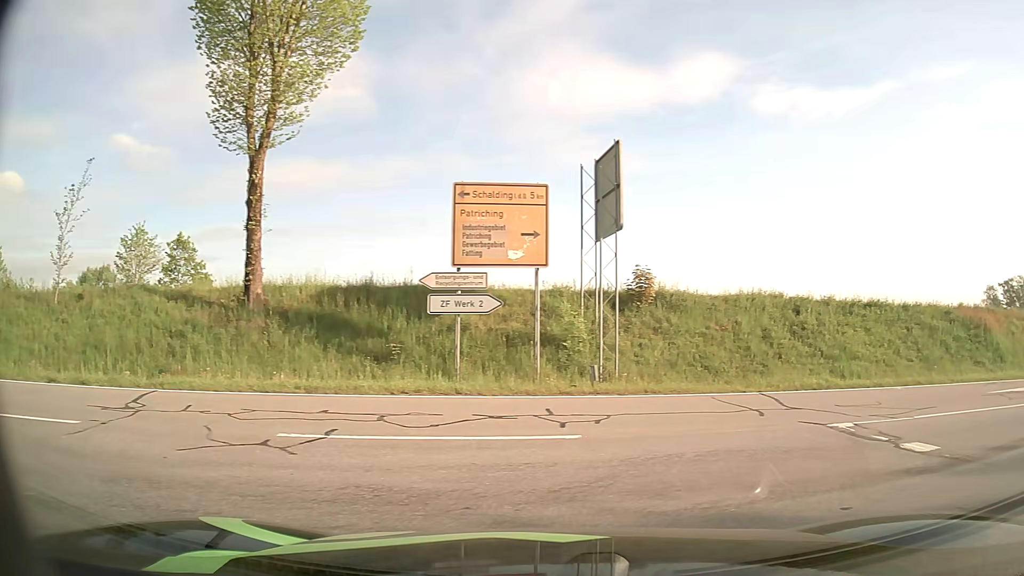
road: tertiary_link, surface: asphalt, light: Day
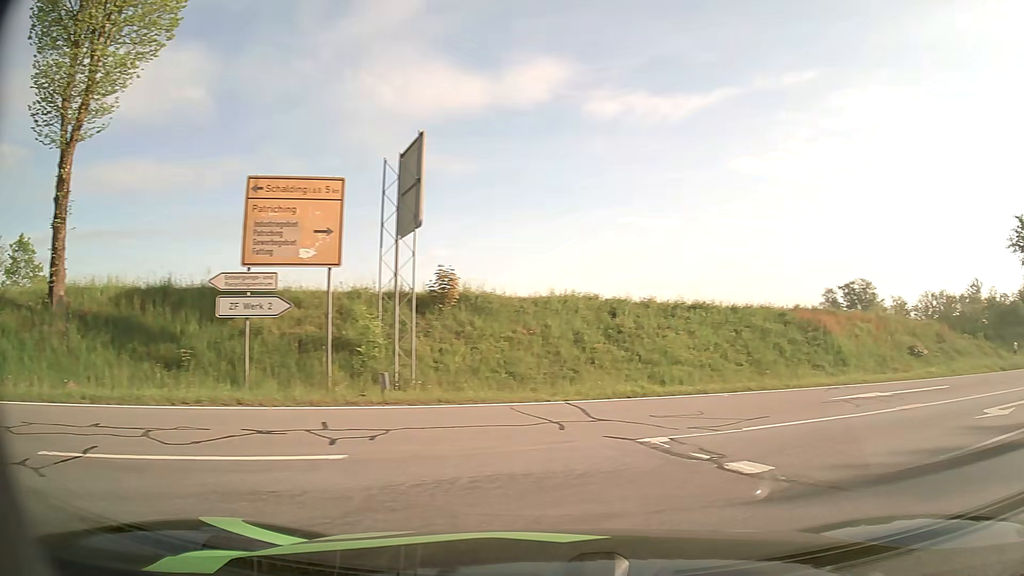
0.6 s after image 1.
(+0.2, +1.2) m; +16°
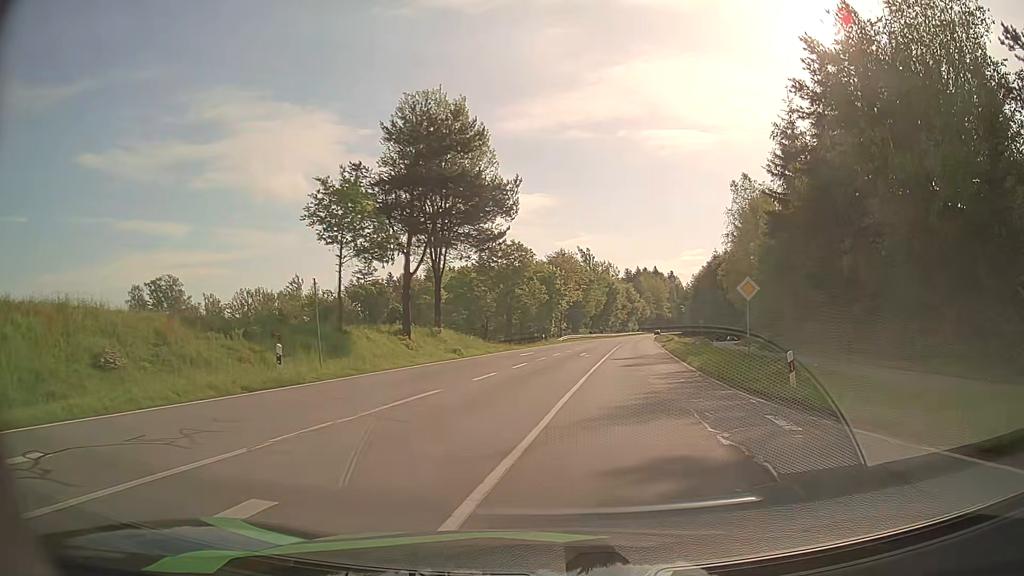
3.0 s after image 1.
(+6.8, +8.3) m; +58°
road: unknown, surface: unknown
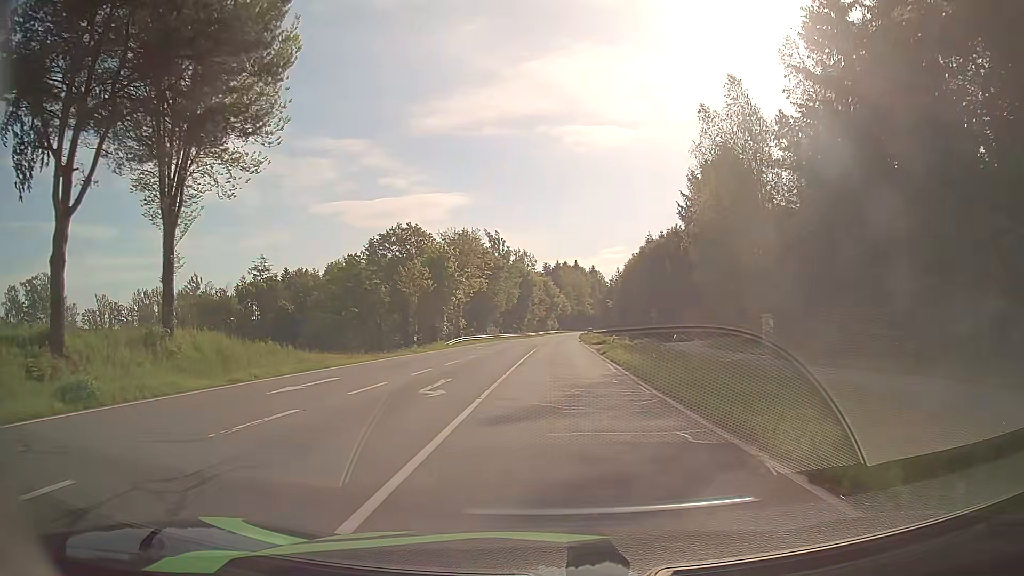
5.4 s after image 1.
(+2.8, +22.7) m; +7°
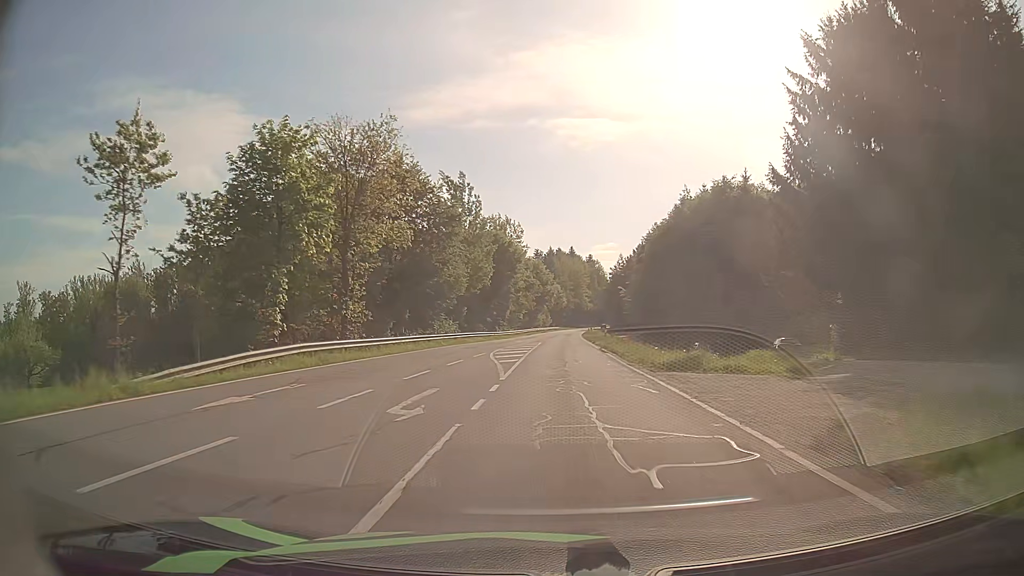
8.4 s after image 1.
(+0.3, +39.9) m; +1°
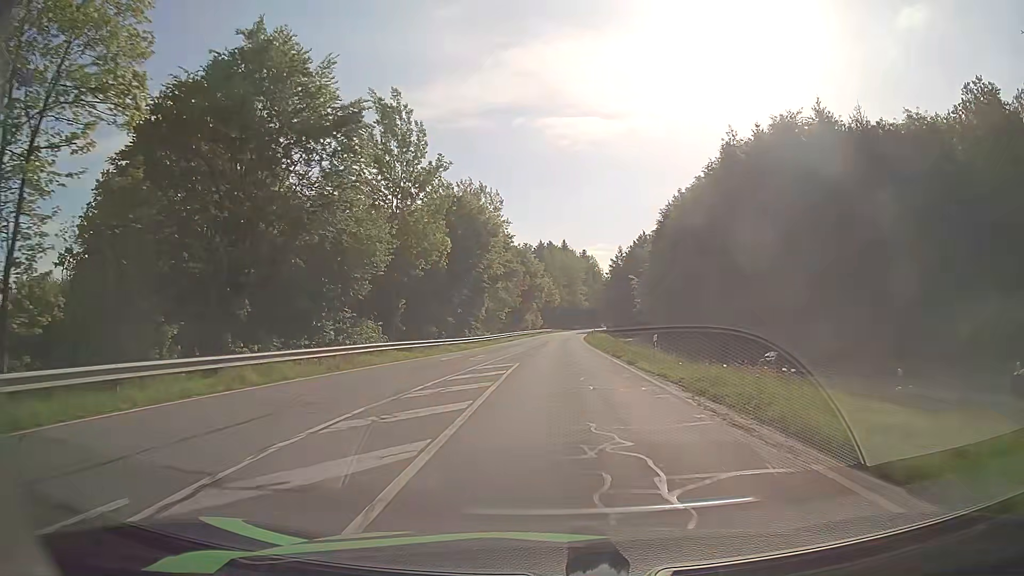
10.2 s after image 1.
(+0.4, +27.1) m; +1°
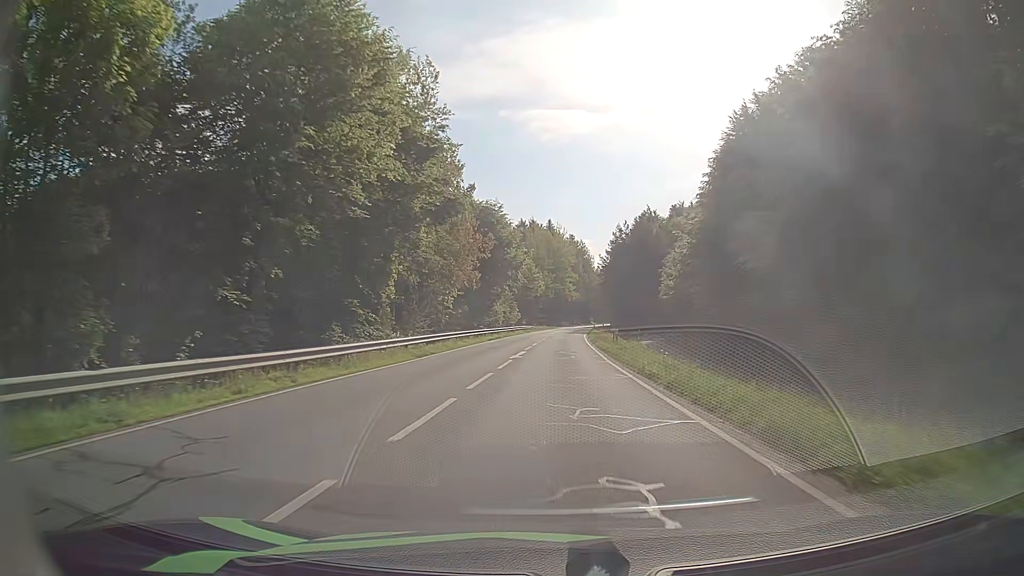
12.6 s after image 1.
(+0.1, +39.6) m; +1°
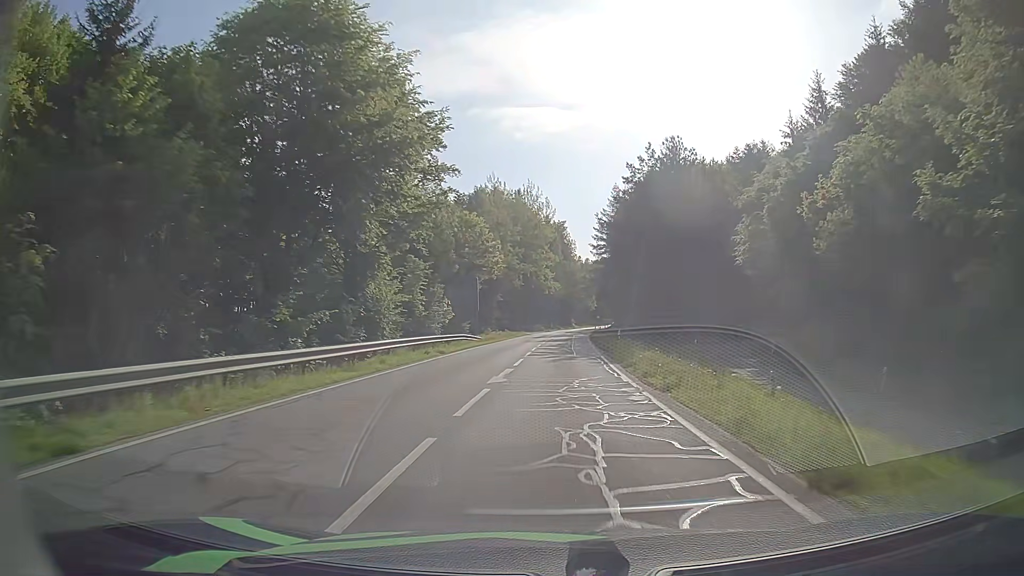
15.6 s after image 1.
(+0.8, +52.1) m; +2°
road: tertiary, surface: asphalt
(0, +10) (0, +20) (0, +30) (+1, +40) (+1, +50) (+2, +60) (+2, +70) (+3, +80) (+3, +90) (+4, +100) m
